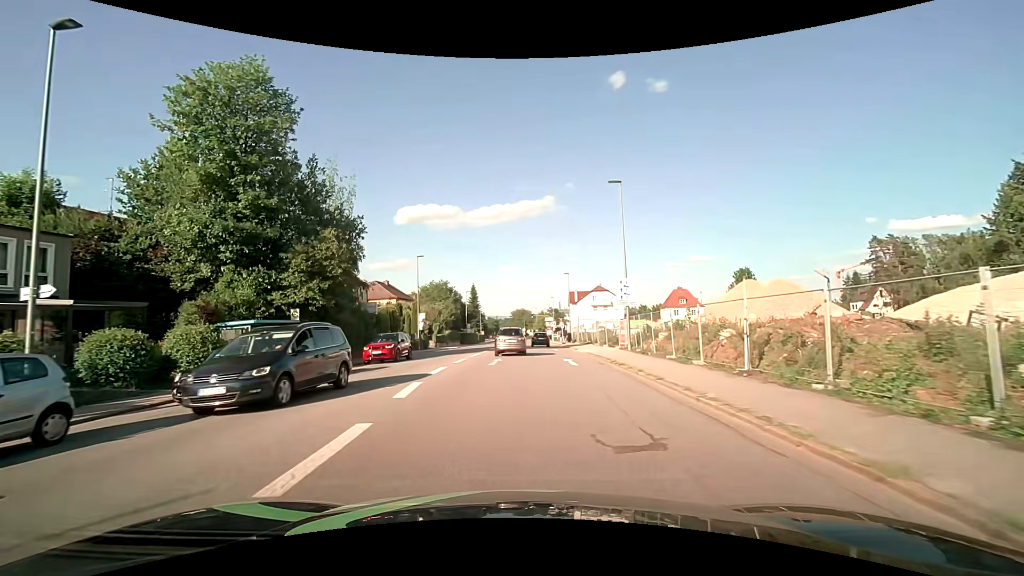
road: tertiary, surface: asphalt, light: Day
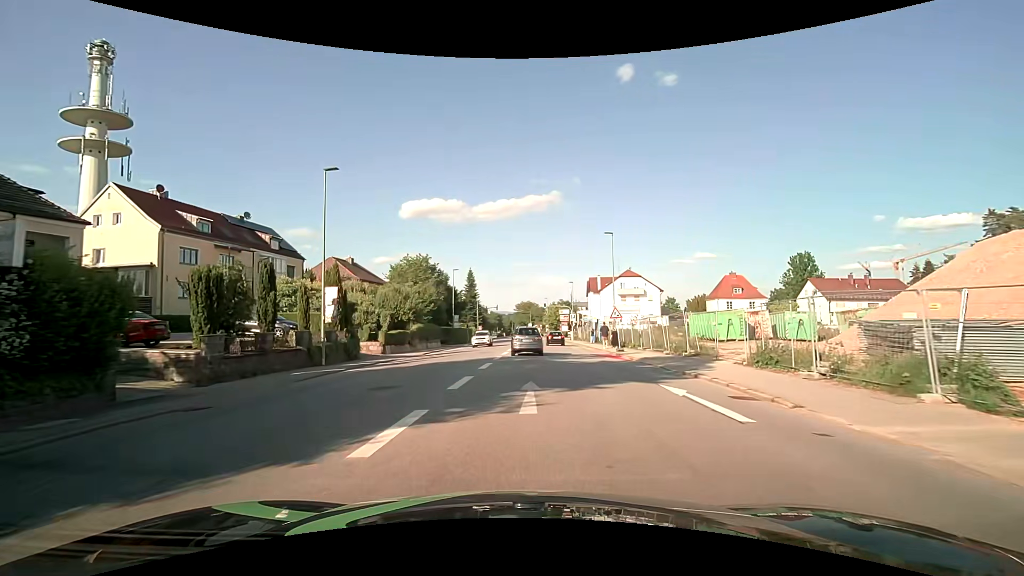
(-0.8, +28.9) m; -1°
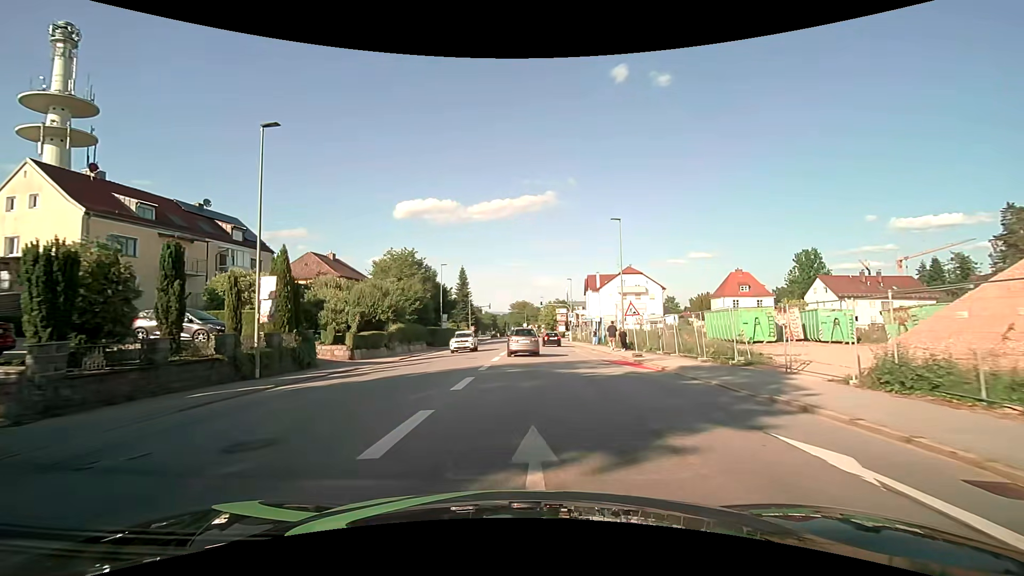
(0.0, +5.9) m; +1°
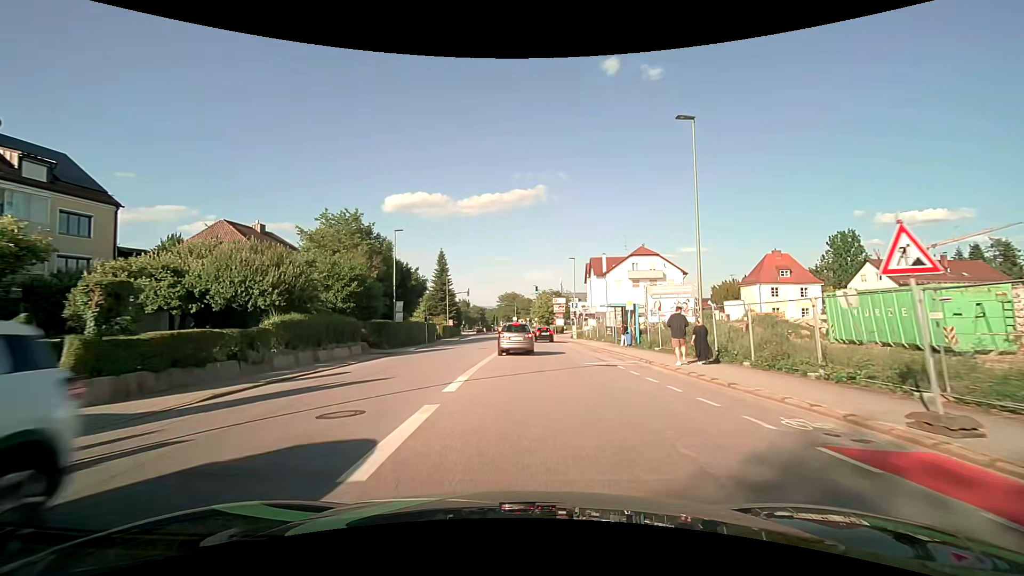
(+0.2, +18.9) m; +1°
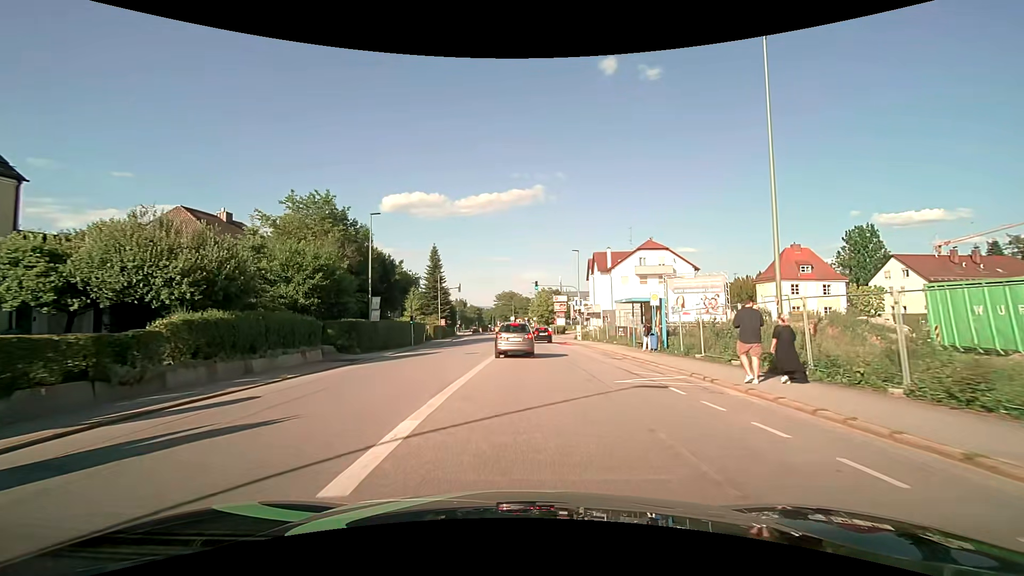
(0.0, +6.4) m; 0°
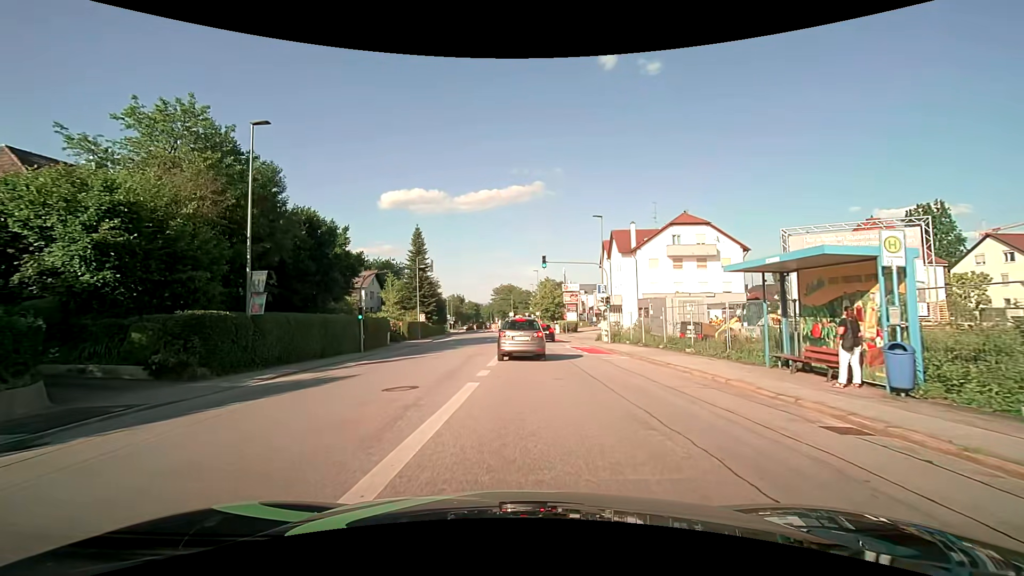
(0.0, +15.8) m; 0°
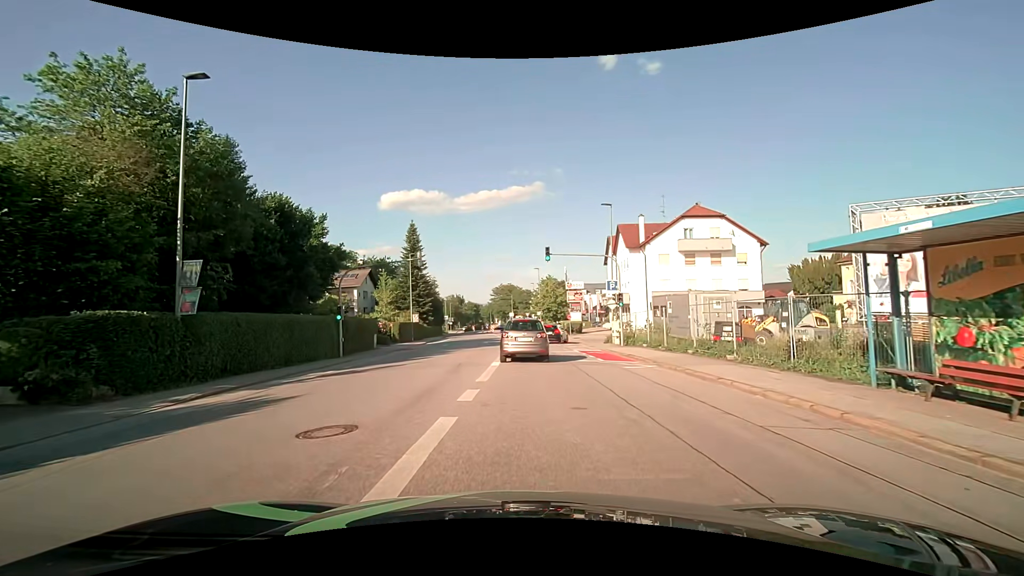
(0.0, +4.0) m; 0°
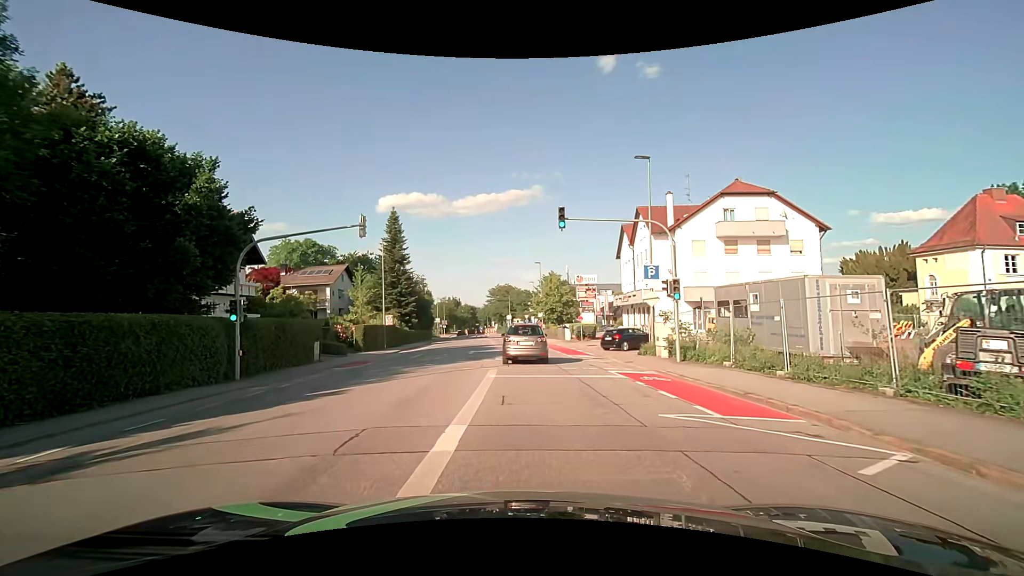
(0.0, +11.0) m; 0°
(0, +10) (0, +20) (0, +30) (0, +40) (-1, +50) (-1, +60) (-2, +70) (-3, +80) (-4, +90) (-3, +100) m
